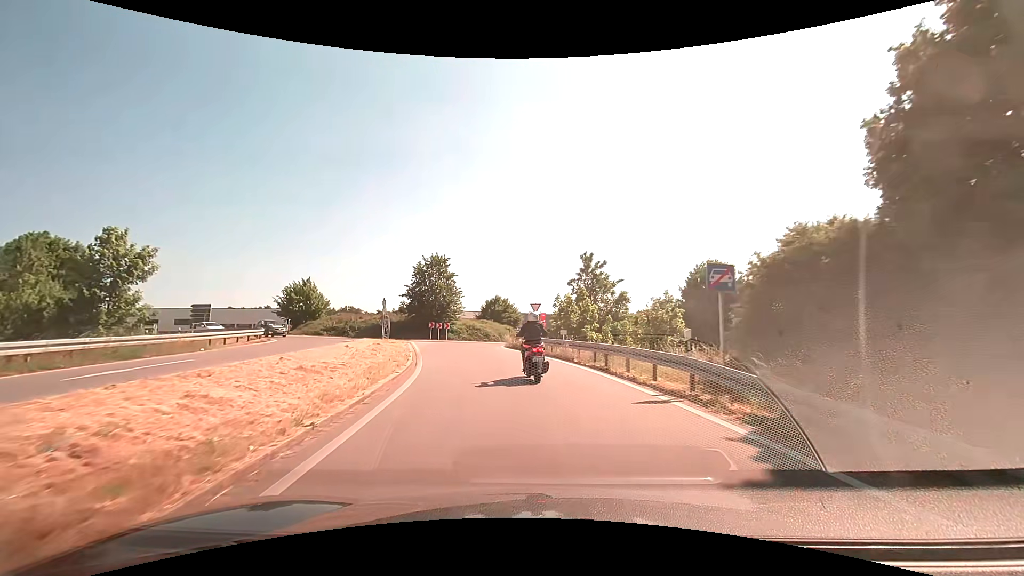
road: trunk_link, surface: asphalt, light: Day
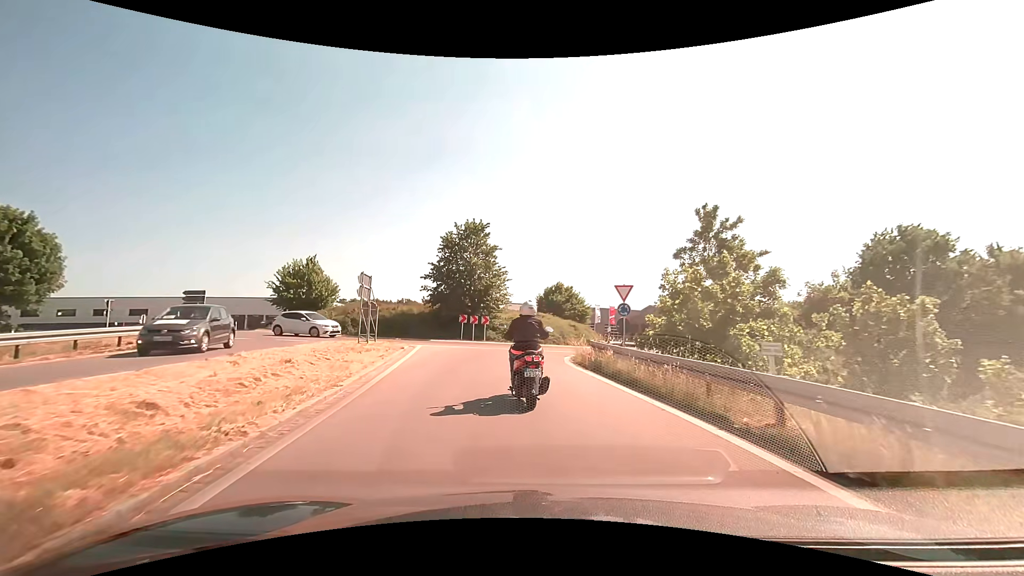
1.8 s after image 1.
(-1.0, +14.5) m; -7°
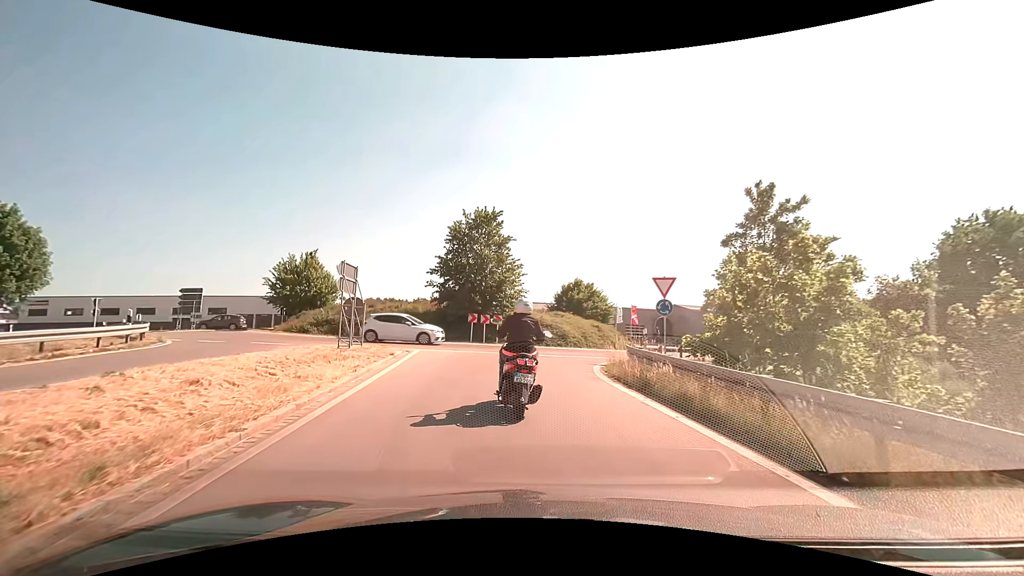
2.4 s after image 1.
(-0.1, +3.6) m; -2°
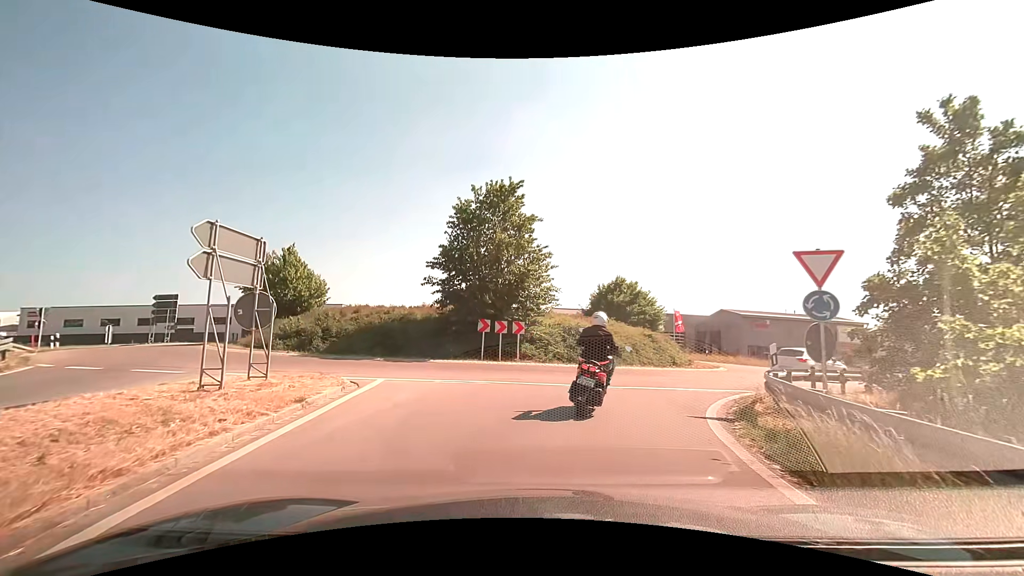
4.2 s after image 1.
(-0.2, +7.7) m; -3°
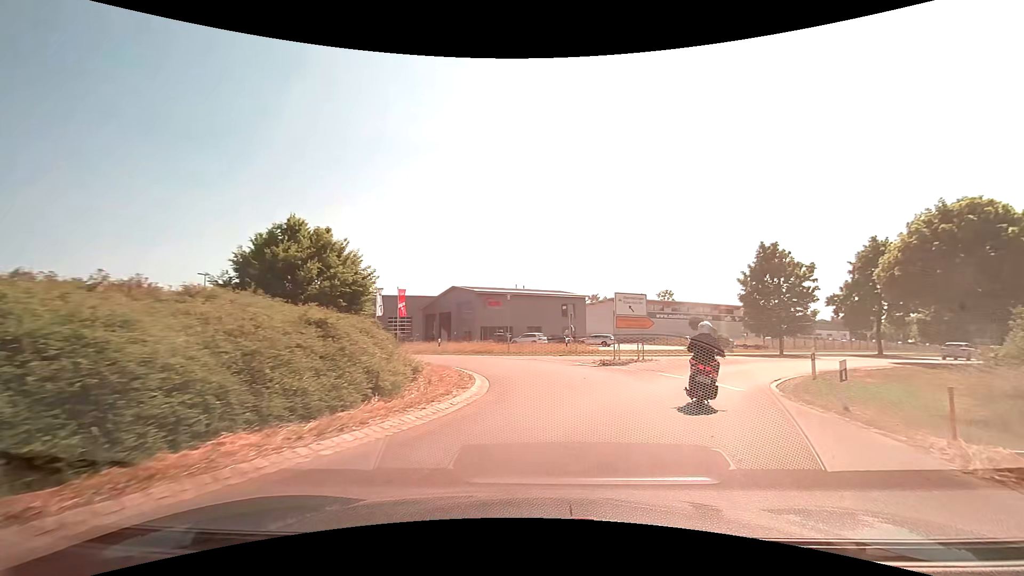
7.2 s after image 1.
(+3.9, +17.0) m; +30°
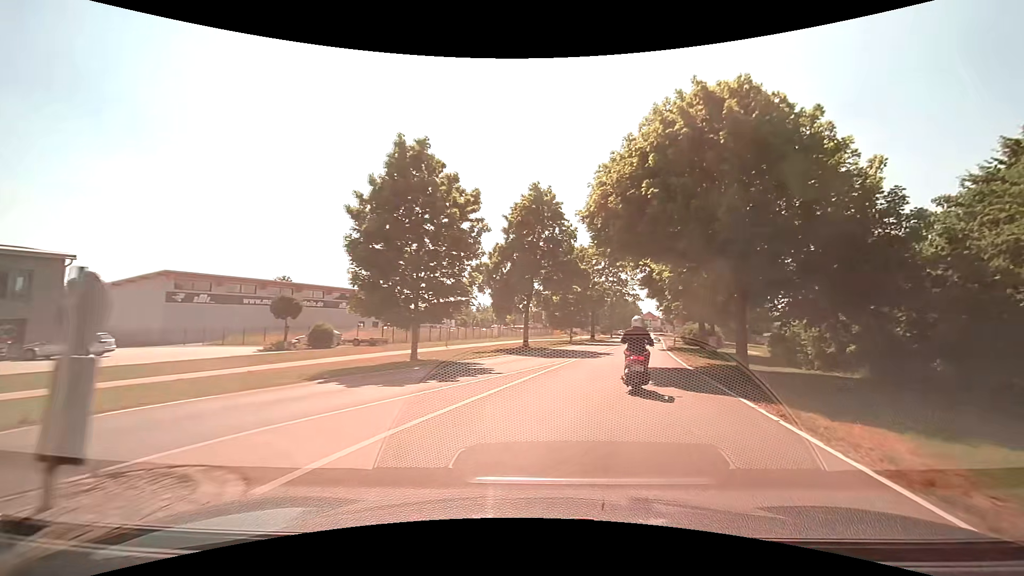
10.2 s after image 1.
(+8.8, +24.4) m; +40°
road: tertiary
(+1, +10) (+3, +20) (+5, +29) (+8, +39) (+10, +49) (+13, +58) (+15, +68) (+18, +78) (+20, +88) (+23, +97) m
